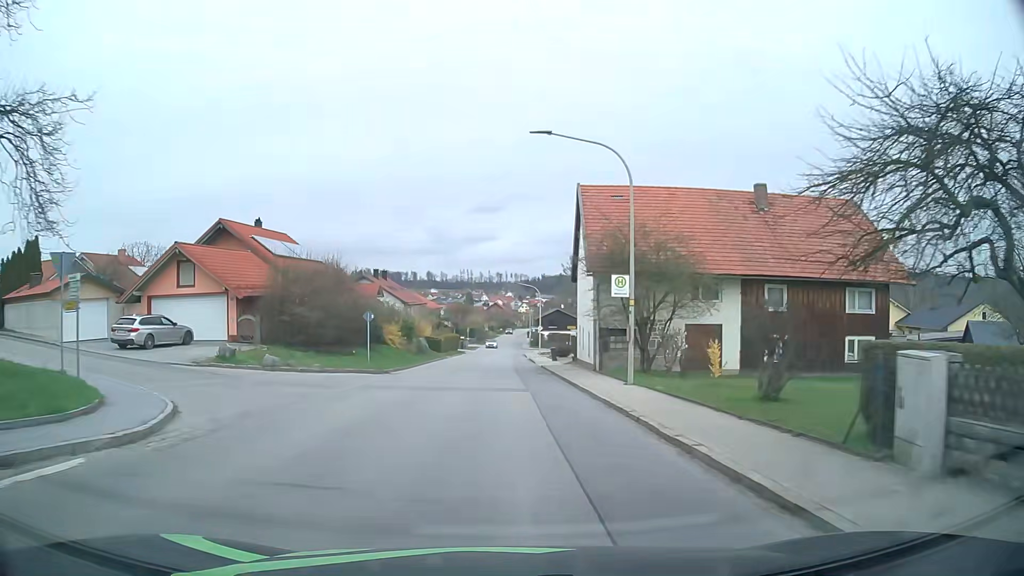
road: tertiary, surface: asphalt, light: Day
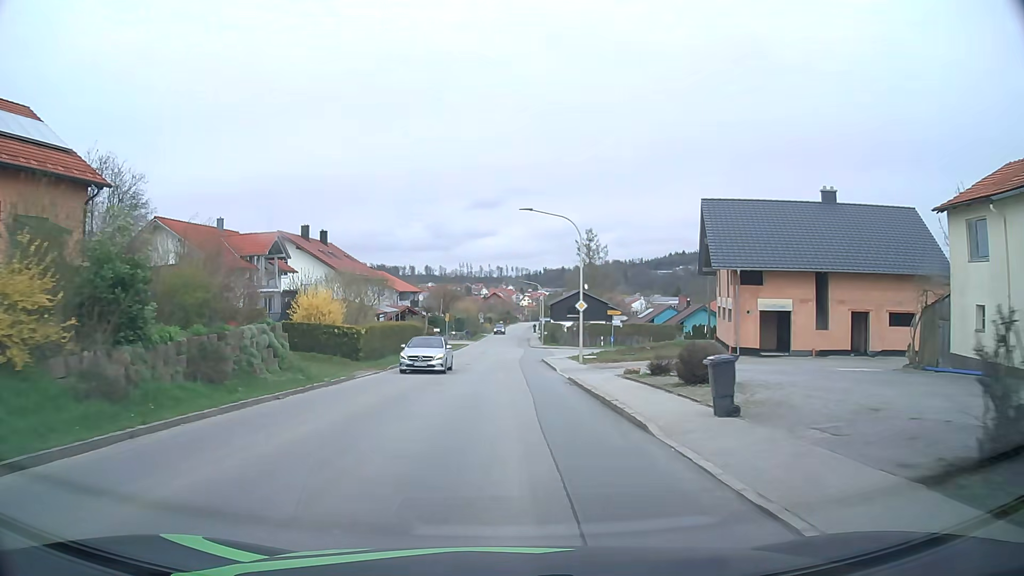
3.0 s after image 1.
(-0.4, +36.6) m; -1°
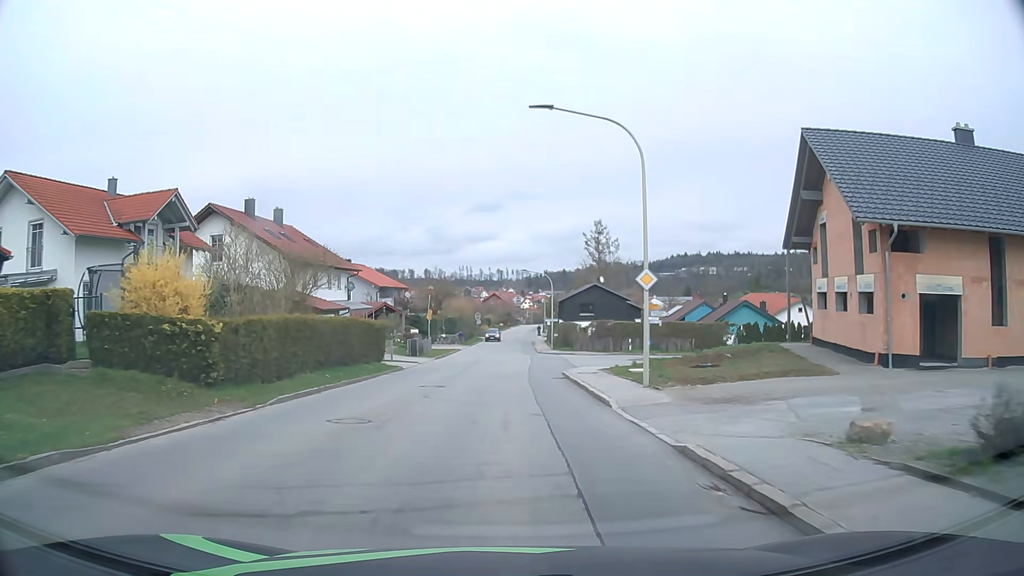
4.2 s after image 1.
(+0.2, +14.8) m; +1°
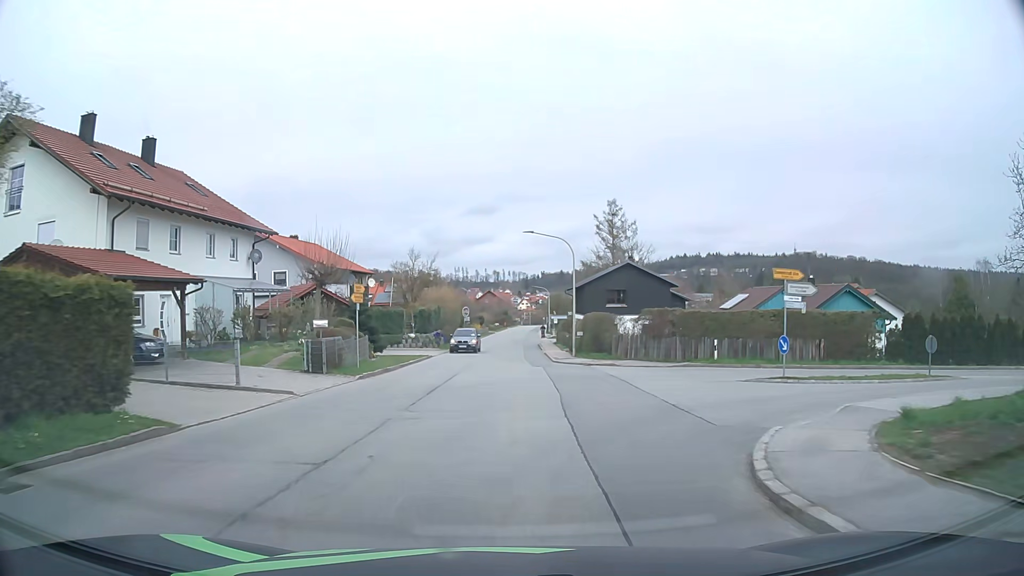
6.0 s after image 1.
(0.0, +22.3) m; 0°
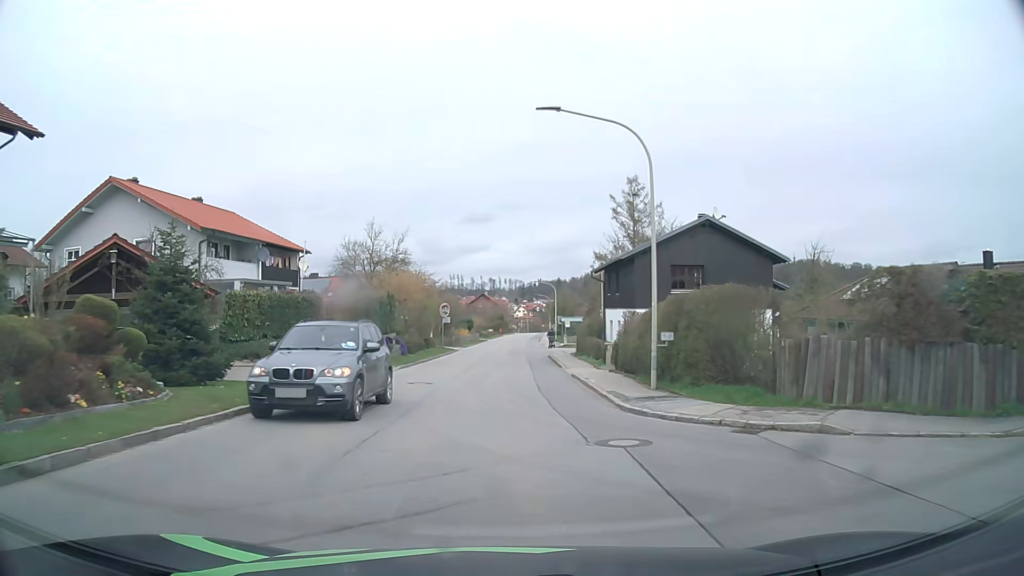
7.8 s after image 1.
(0.0, +22.2) m; 0°
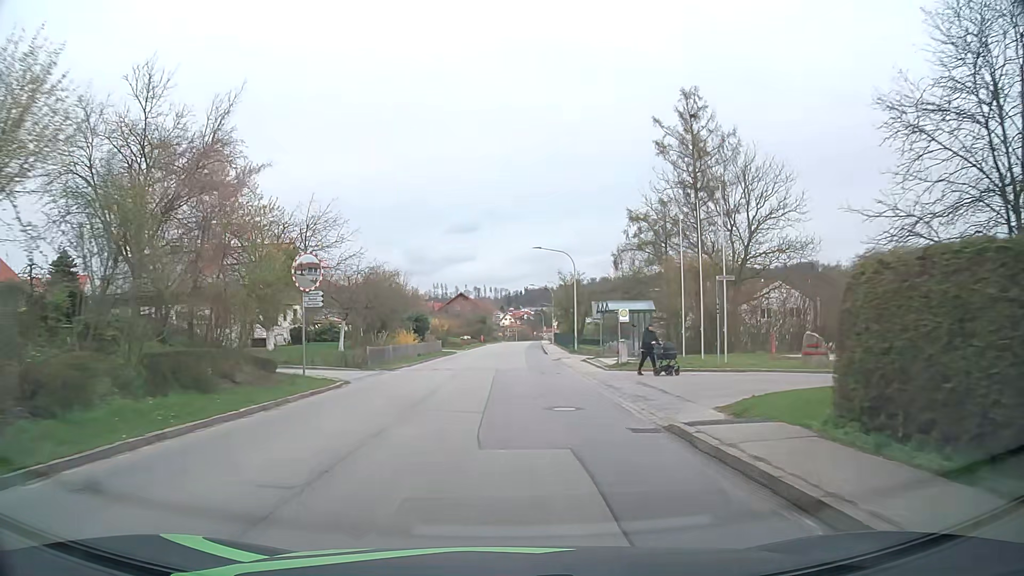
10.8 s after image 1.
(+0.3, +36.7) m; +1°
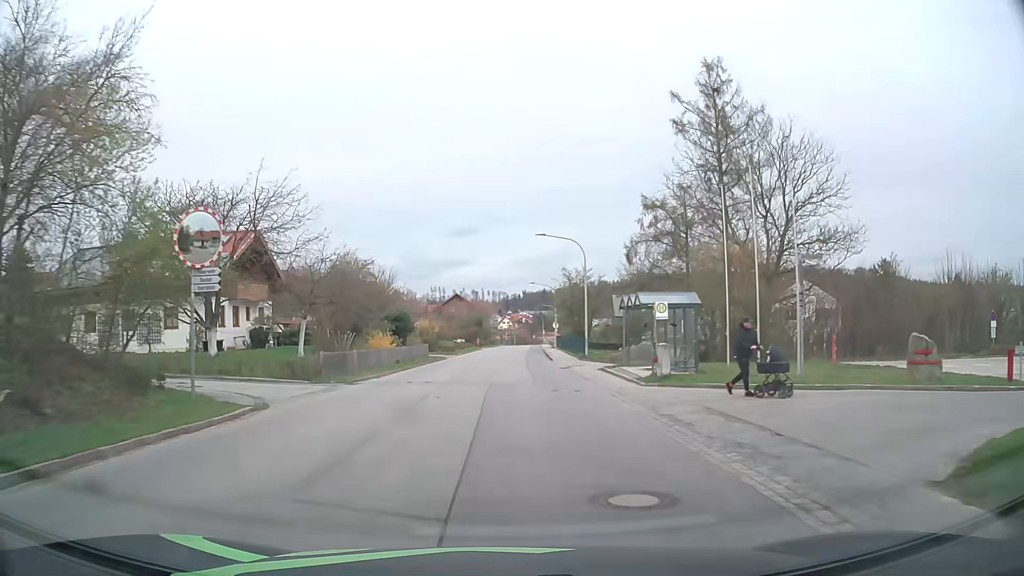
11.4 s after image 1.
(0.0, +7.4) m; 0°
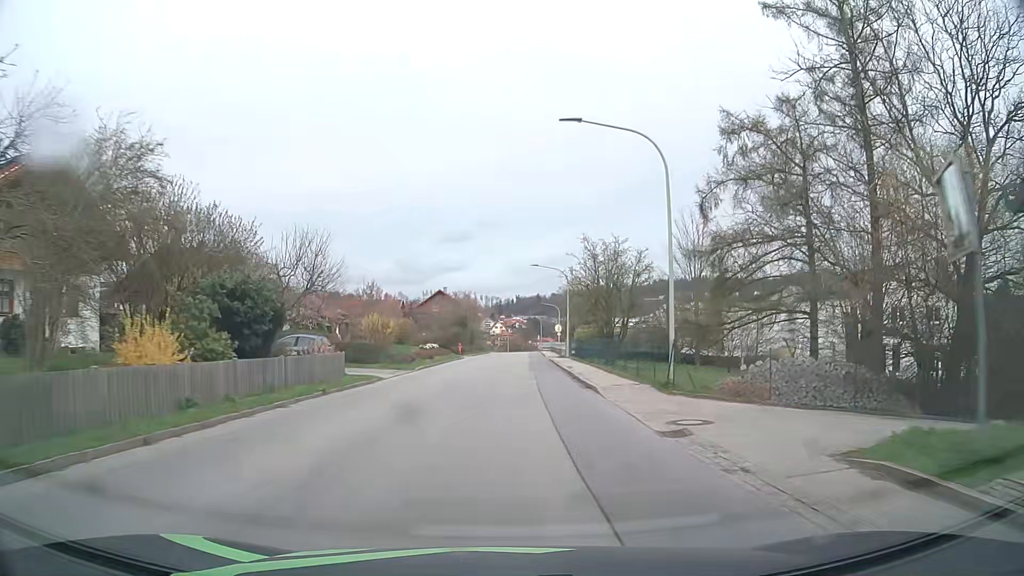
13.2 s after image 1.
(0.0, +22.0) m; 0°
(0, +10) (0, +20) (0, +30) (+1, +40) (+1, +50) (+1, +60) (+2, +70) (+2, +80) (+3, +90) (+3, +100) m
